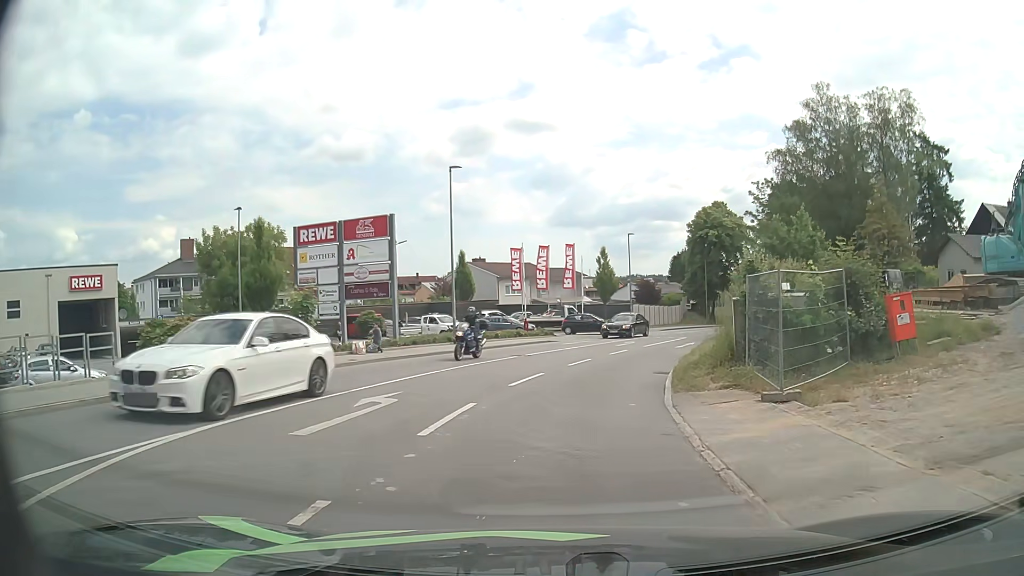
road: tertiary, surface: asphalt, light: Day
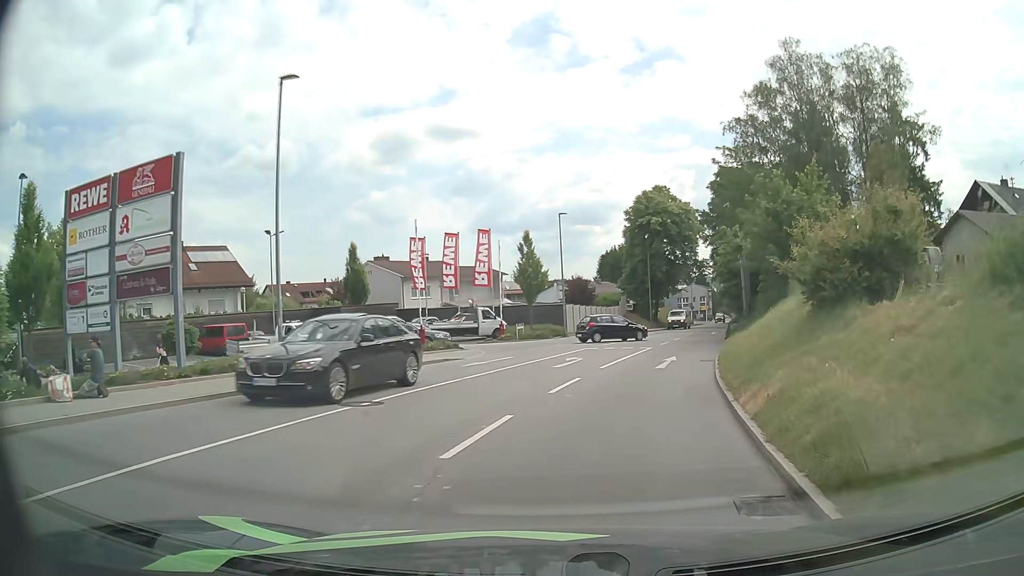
(+0.5, +13.1) m; +6°
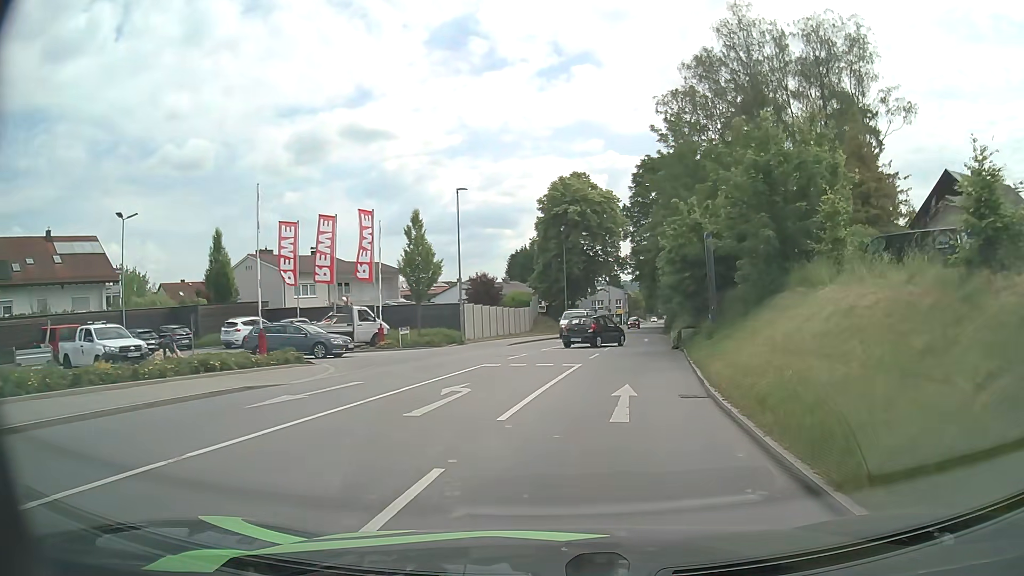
(+0.6, +9.3) m; +8°
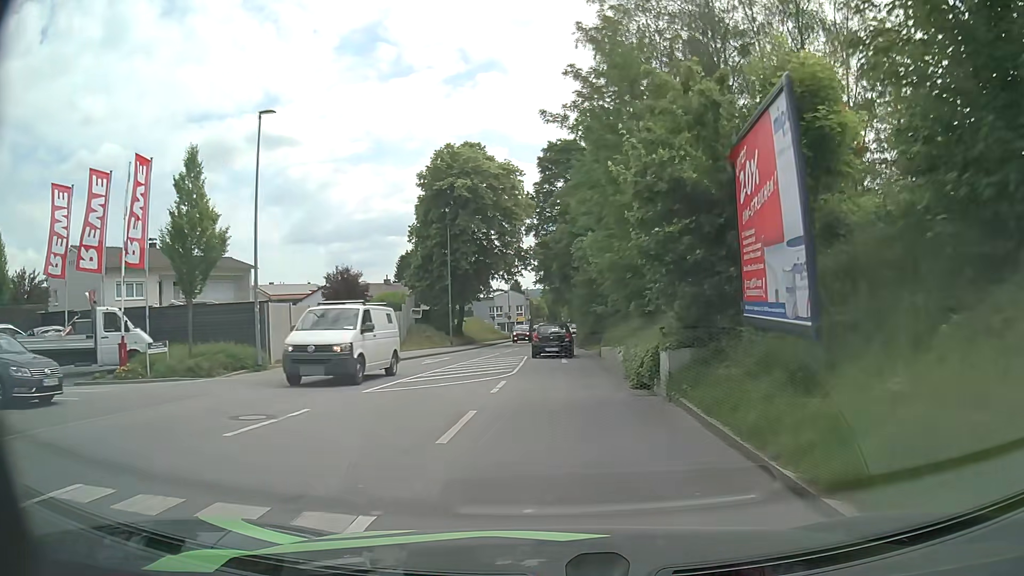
(+1.1, +14.8) m; +8°
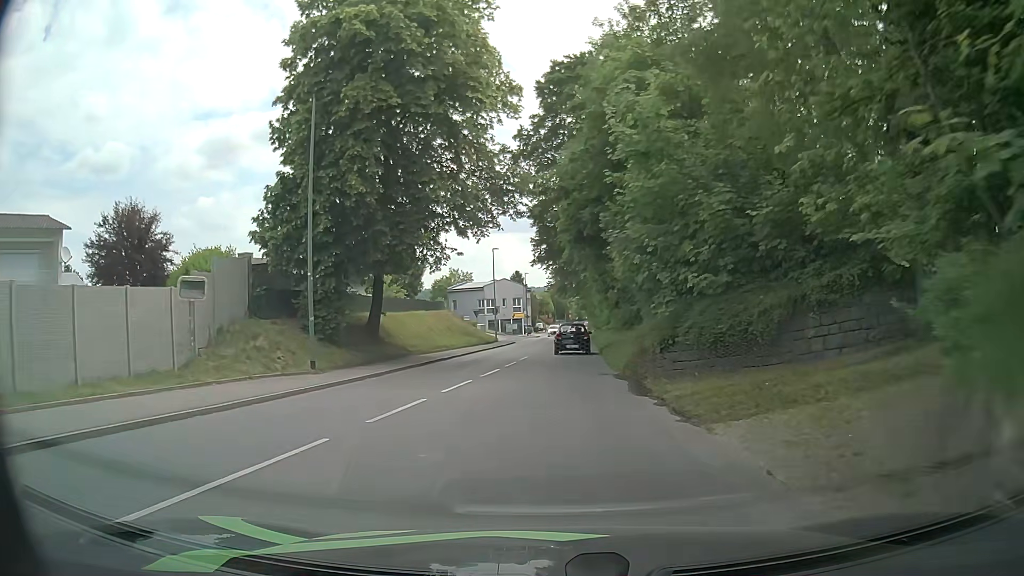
(+0.2, +26.9) m; -1°
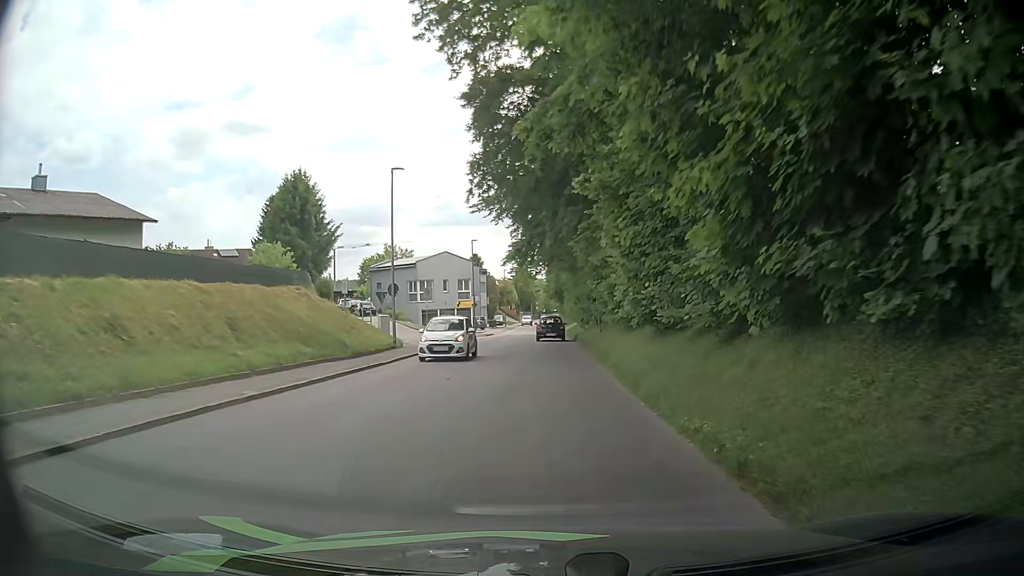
(+0.7, +28.6) m; +3°
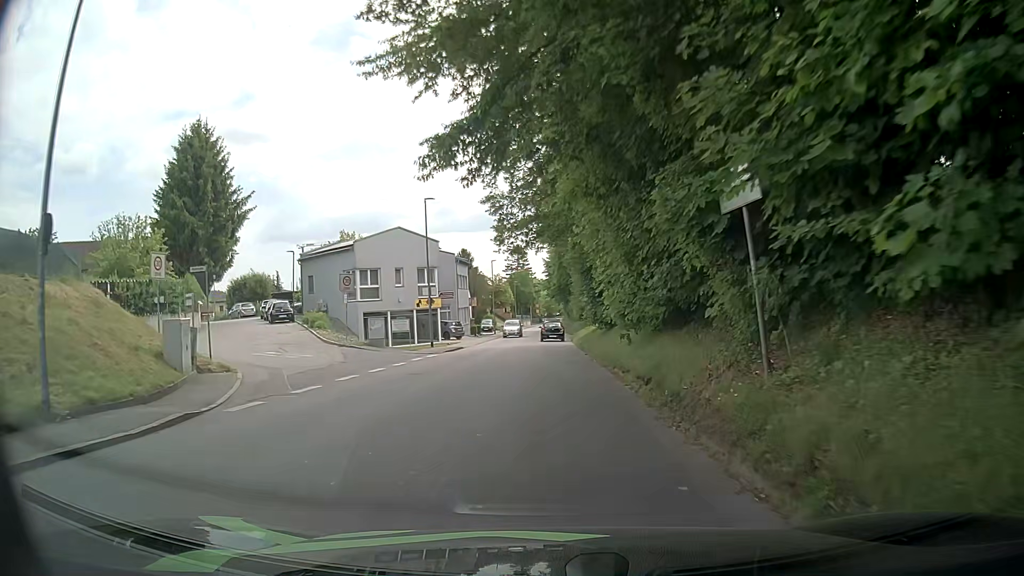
(+0.2, +22.2) m; -1°
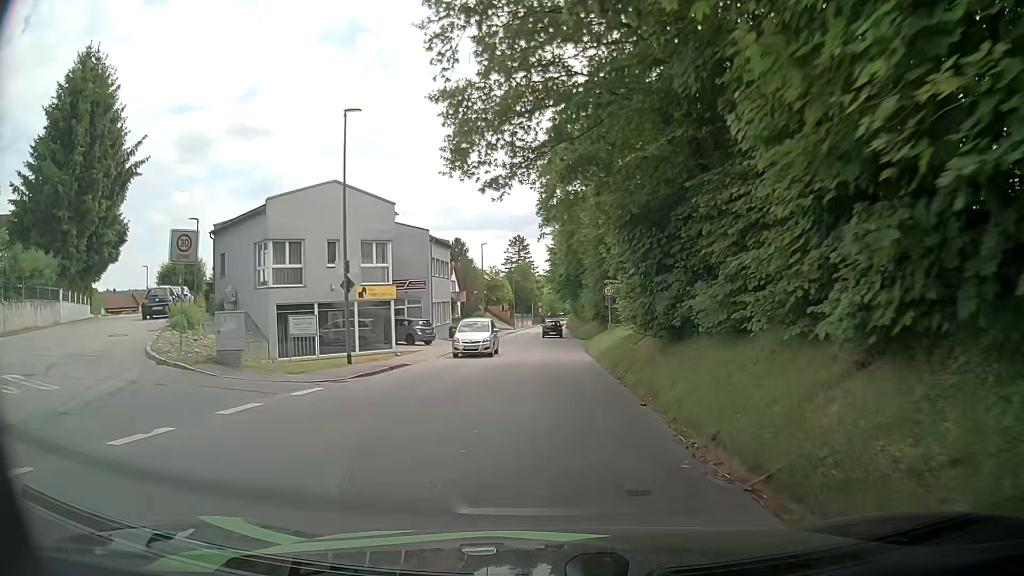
(+0.4, +15.9) m; +3°
(0, +10) (0, +20) (-1, +30) (-1, +40) (-1, +50) (-2, +60) (-2, +70) (-3, +80) (-3, +90) (-3, +100) m
